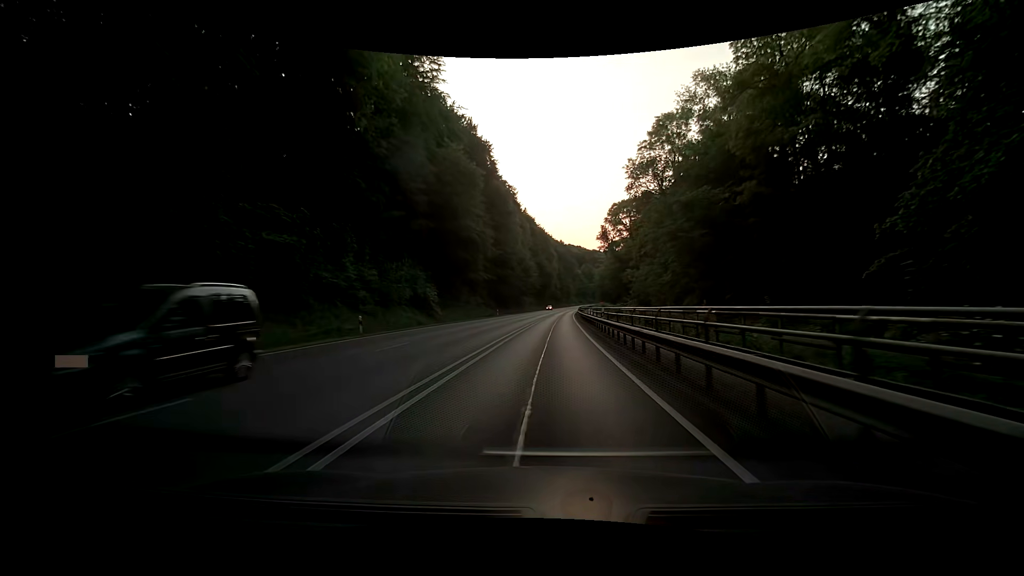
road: primary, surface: asphalt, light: Day
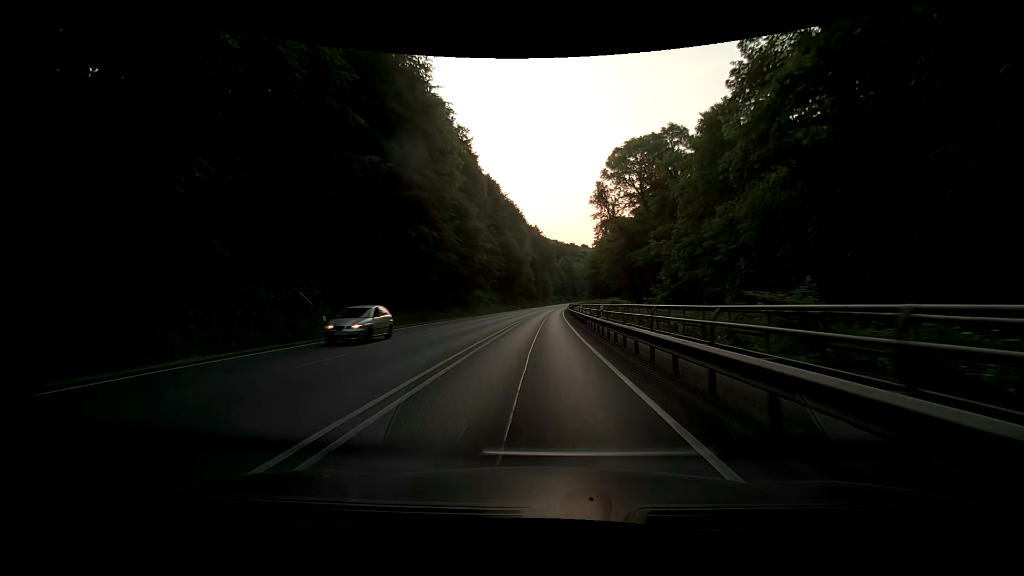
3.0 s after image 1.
(+1.5, +53.0) m; +3°
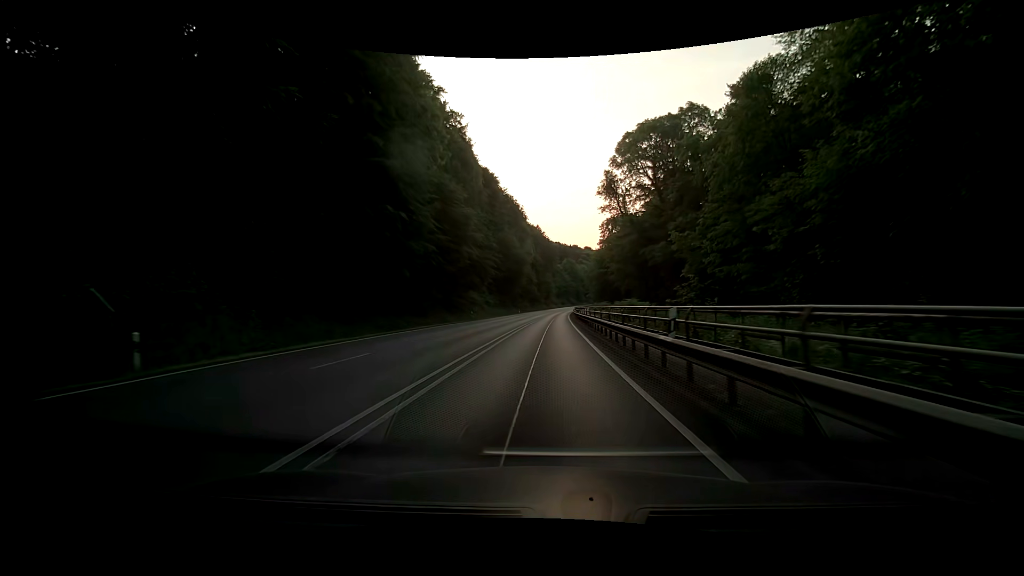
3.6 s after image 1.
(0.0, +10.7) m; 0°
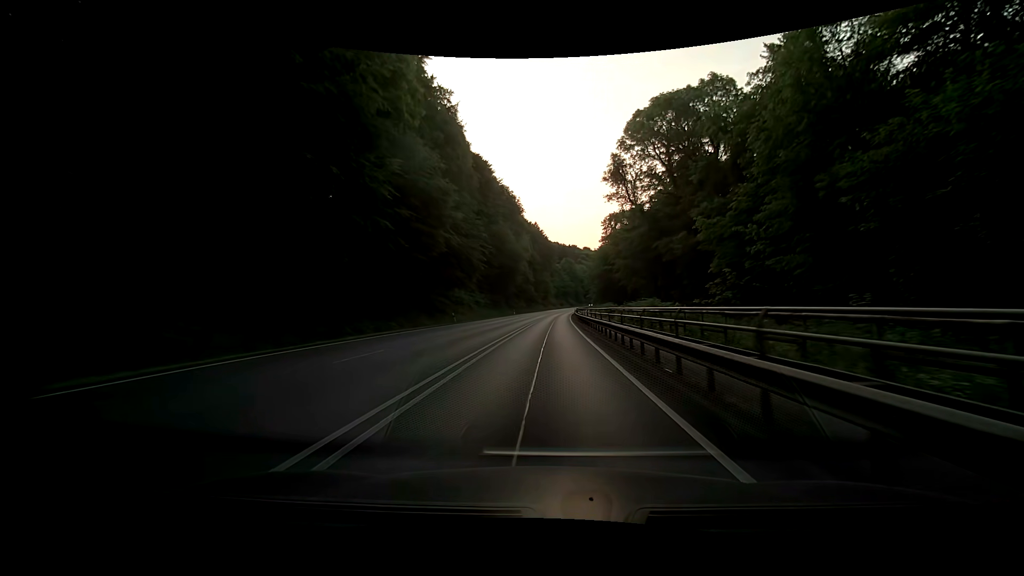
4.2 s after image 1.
(0.0, +11.0) m; +1°
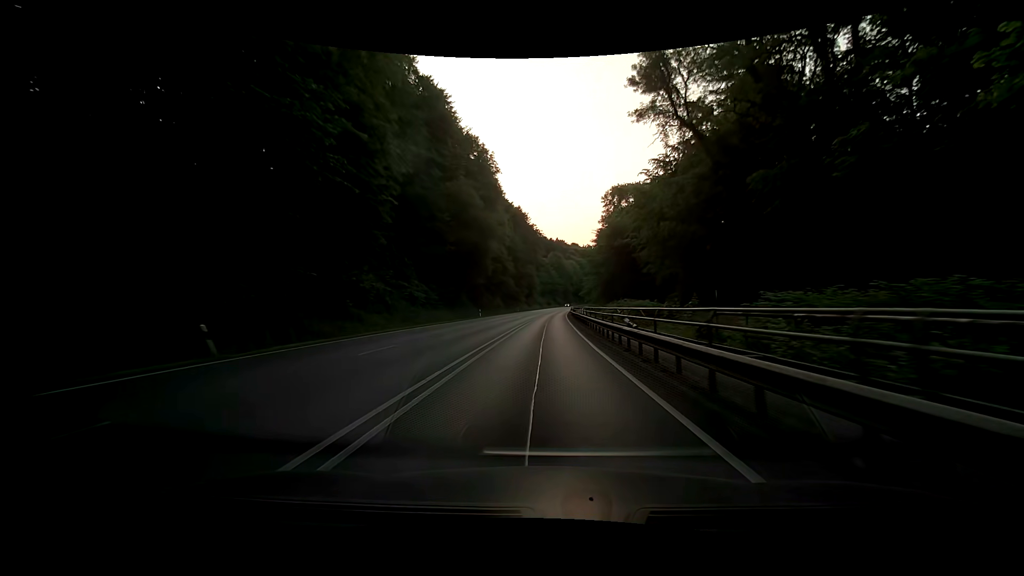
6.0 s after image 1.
(+0.3, +34.9) m; +2°
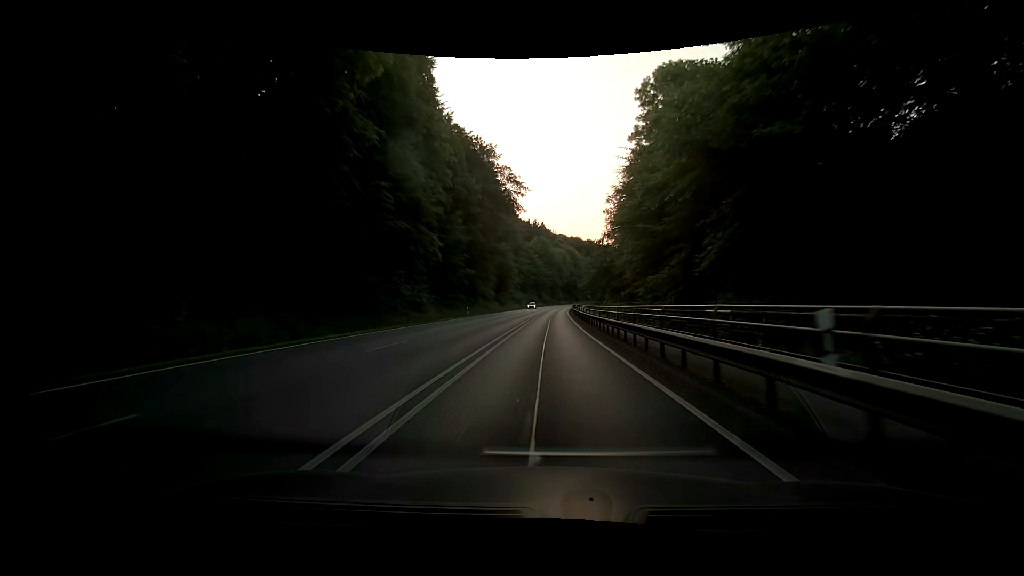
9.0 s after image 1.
(+0.3, +59.6) m; +1°
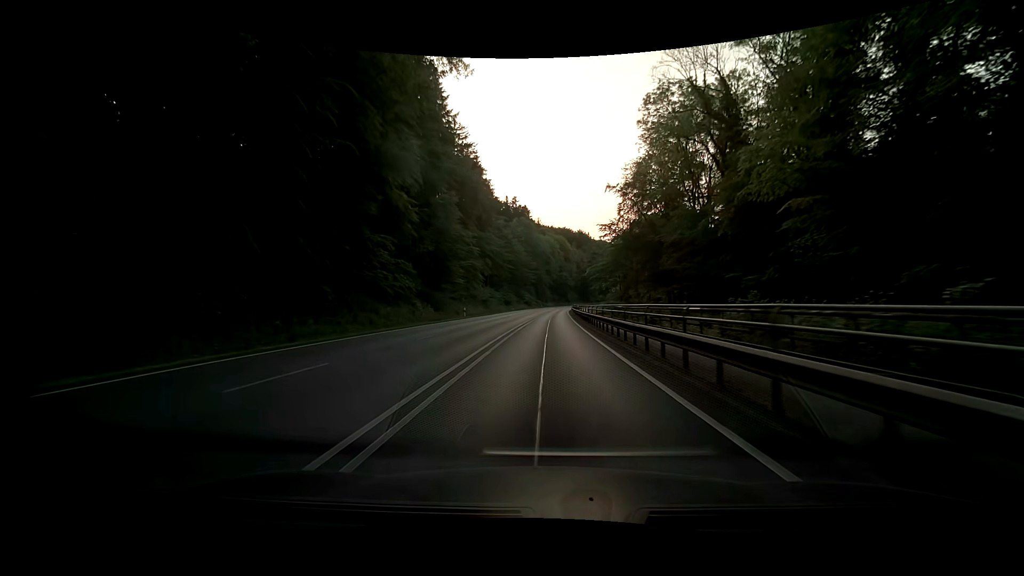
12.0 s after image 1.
(+1.1, +54.2) m; +2°
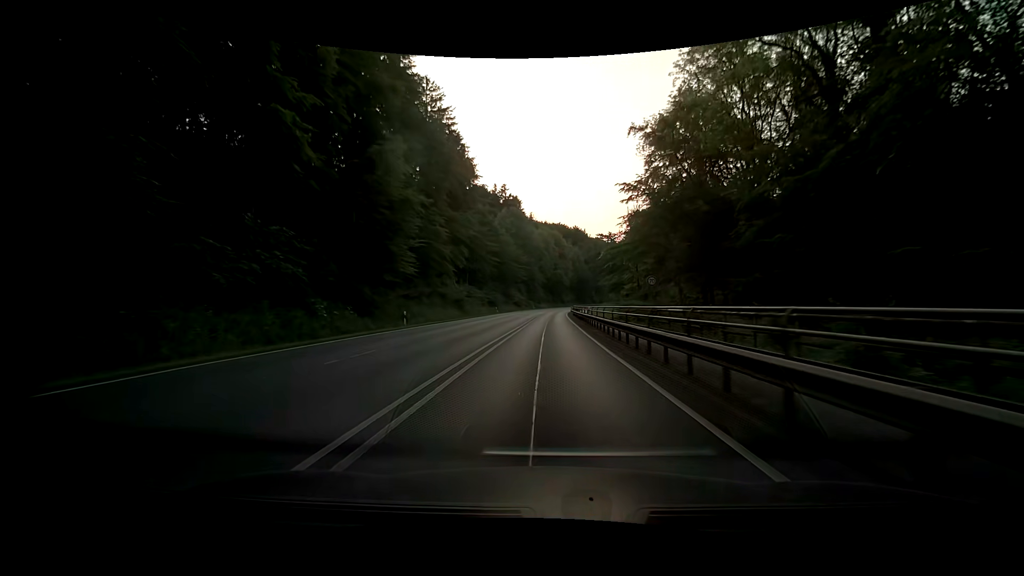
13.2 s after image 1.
(+0.3, +20.6) m; +1°
(0, +10) (0, +20) (0, +30) (0, +40) (0, +50) (+1, +60) (+1, +70) (+1, +80) (+2, +90) (+2, +100) m
